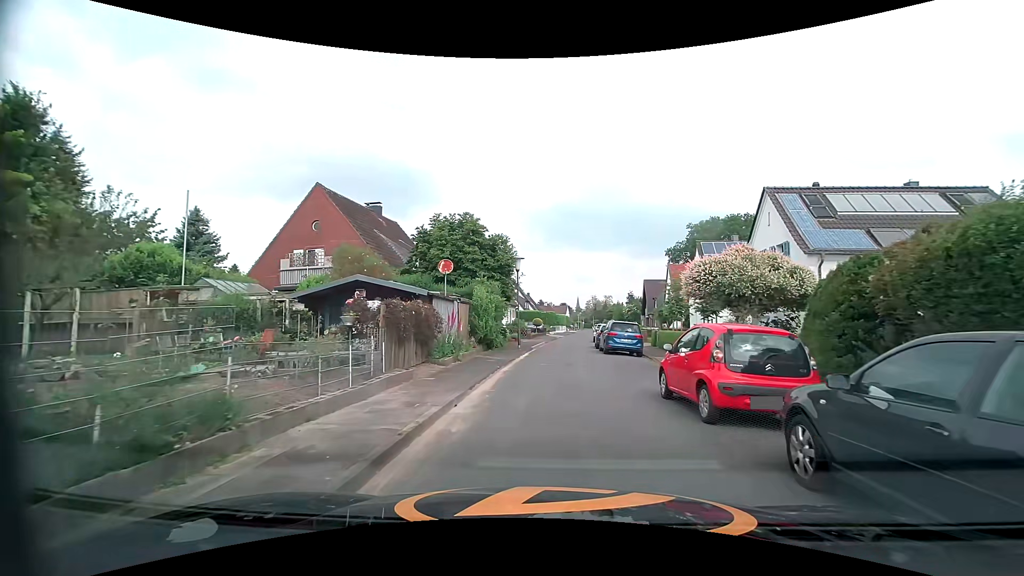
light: Day
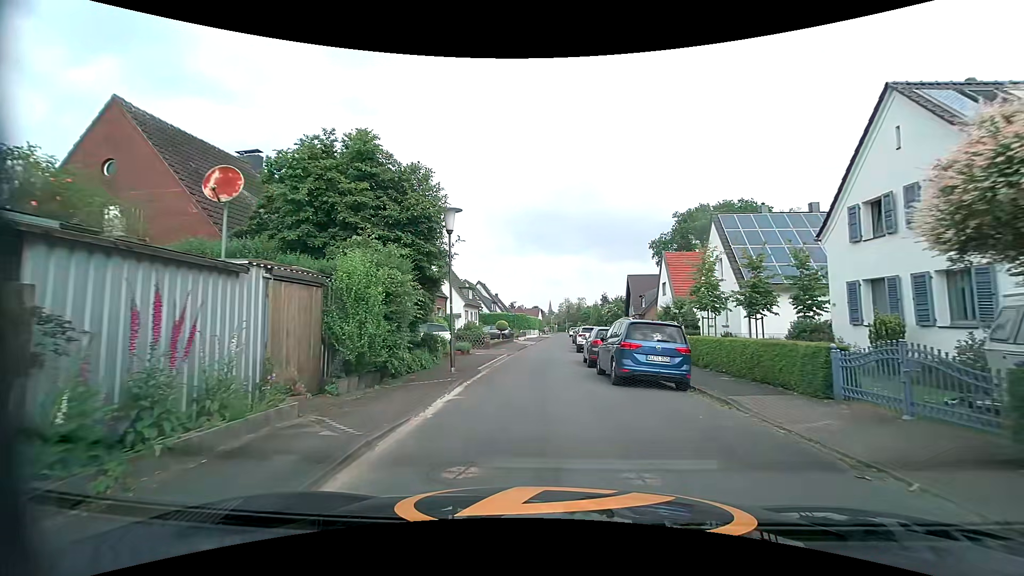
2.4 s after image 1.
(+0.4, +12.1) m; +3°
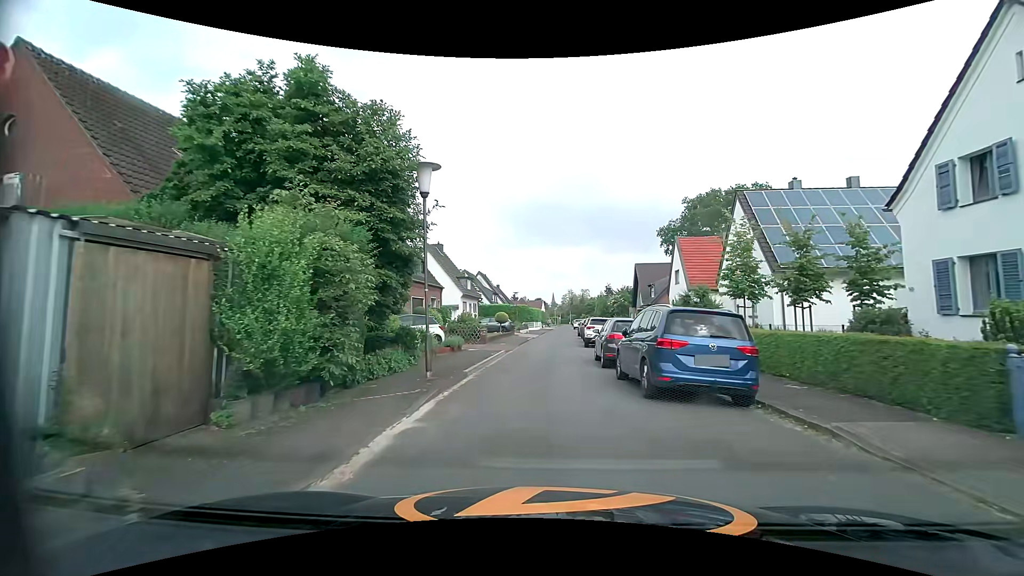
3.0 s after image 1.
(0.0, +3.5) m; +1°
(0, +10) (0, +20) (0, +30) (0, +40) (0, +50) (0, +60) (0, +70) (+1, +80) (+1, +90) (+1, +100) m
